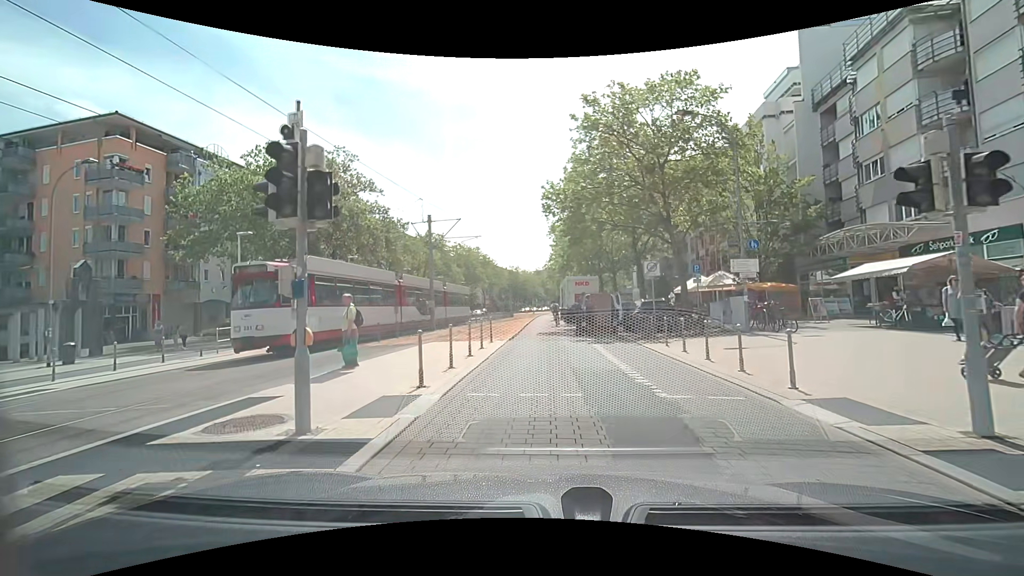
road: tertiary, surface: paving_stones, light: Day
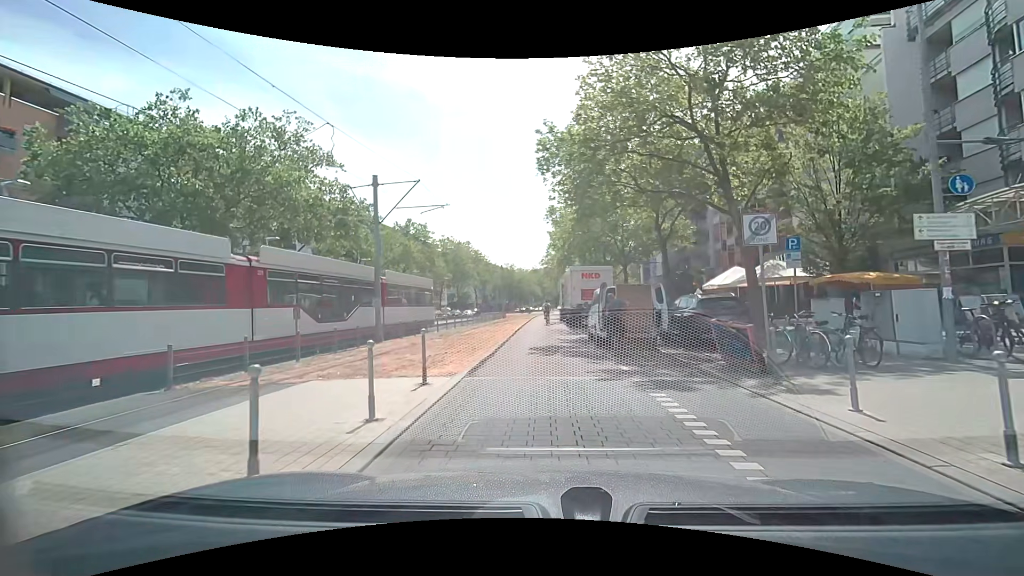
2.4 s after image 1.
(0.0, +9.7) m; -1°
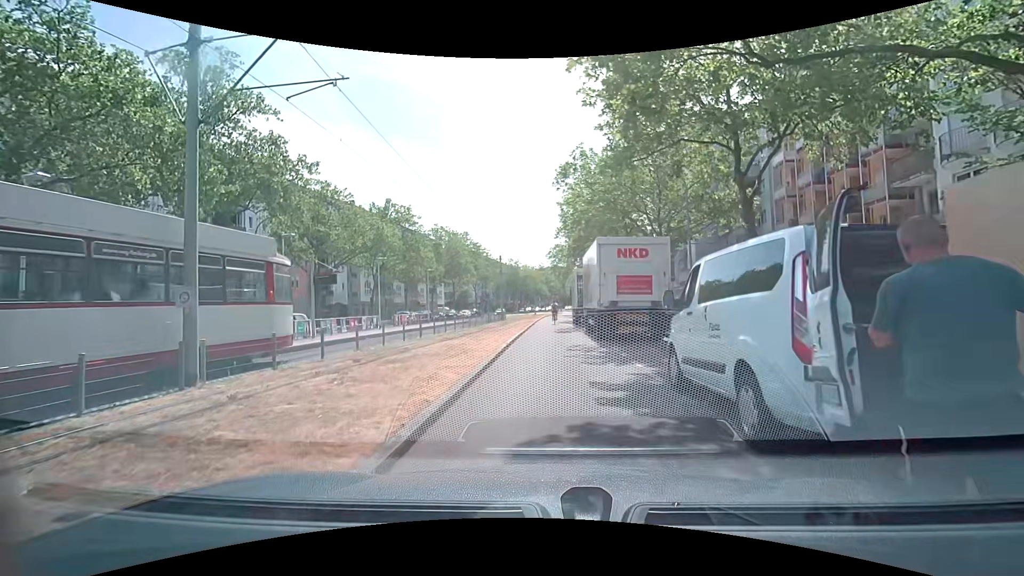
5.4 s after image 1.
(+0.1, +12.1) m; +1°
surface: asphalt
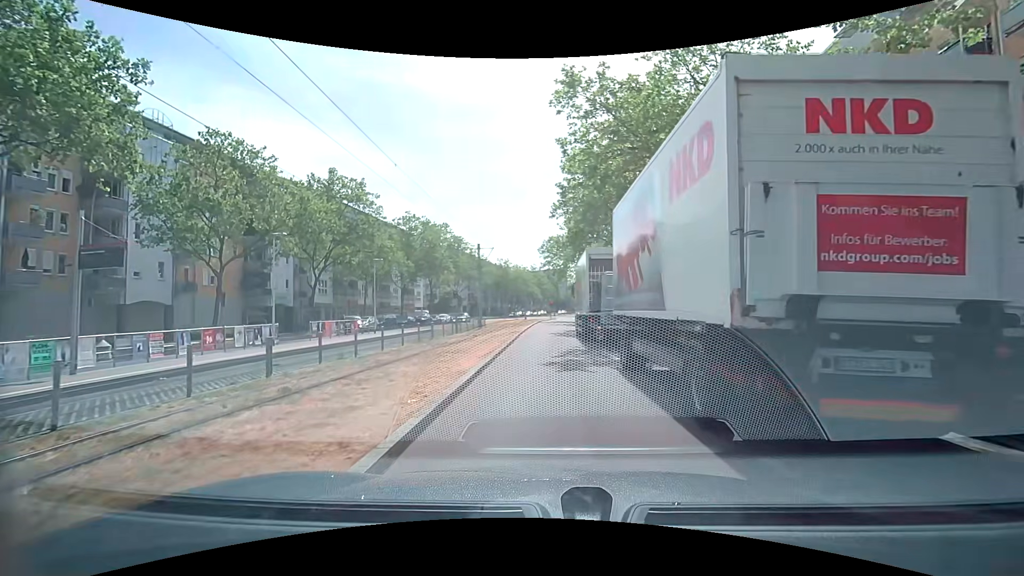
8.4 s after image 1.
(-0.3, +13.4) m; 0°
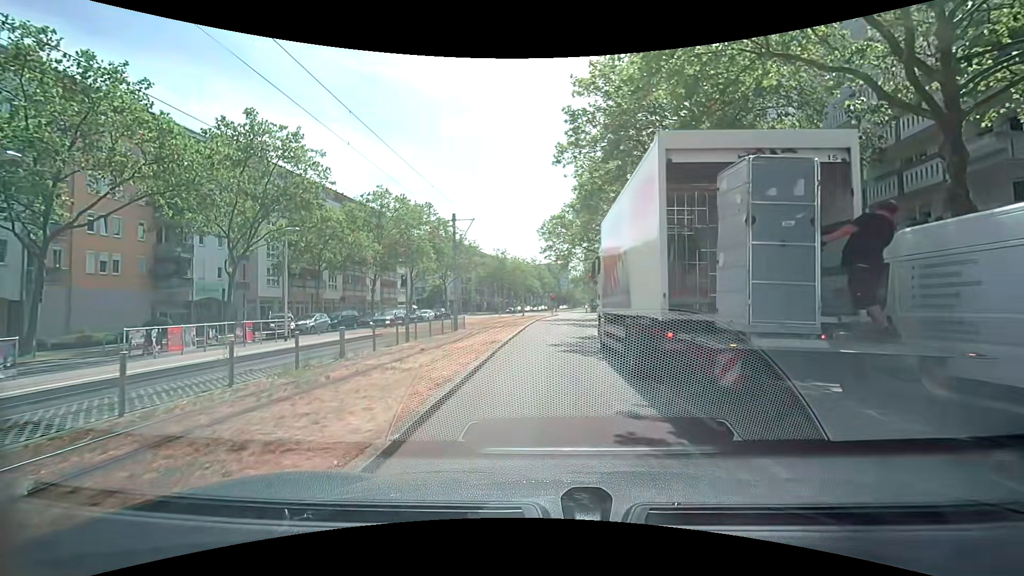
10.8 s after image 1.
(+0.1, +12.1) m; +2°
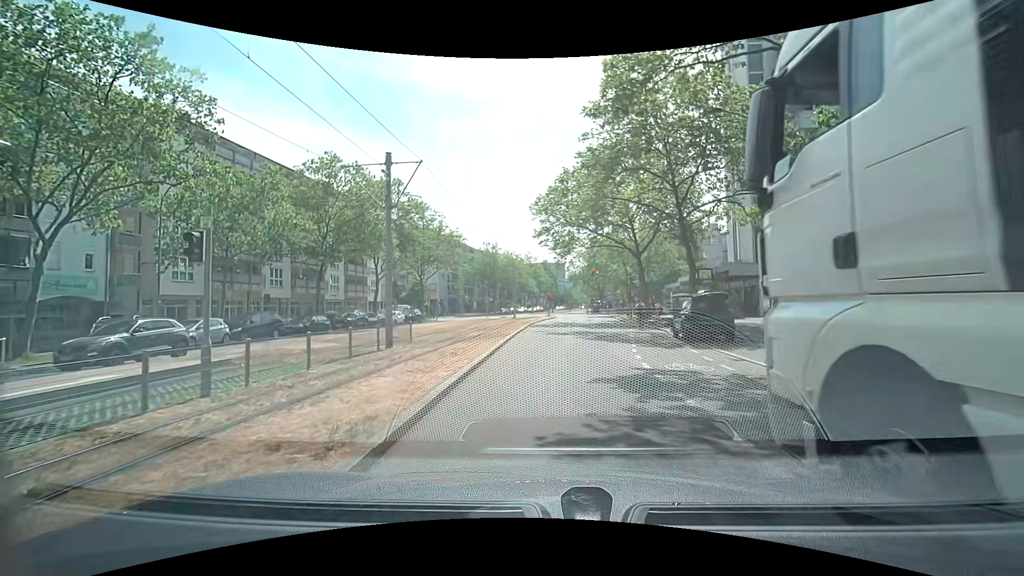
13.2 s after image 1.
(-0.2, +12.7) m; -2°
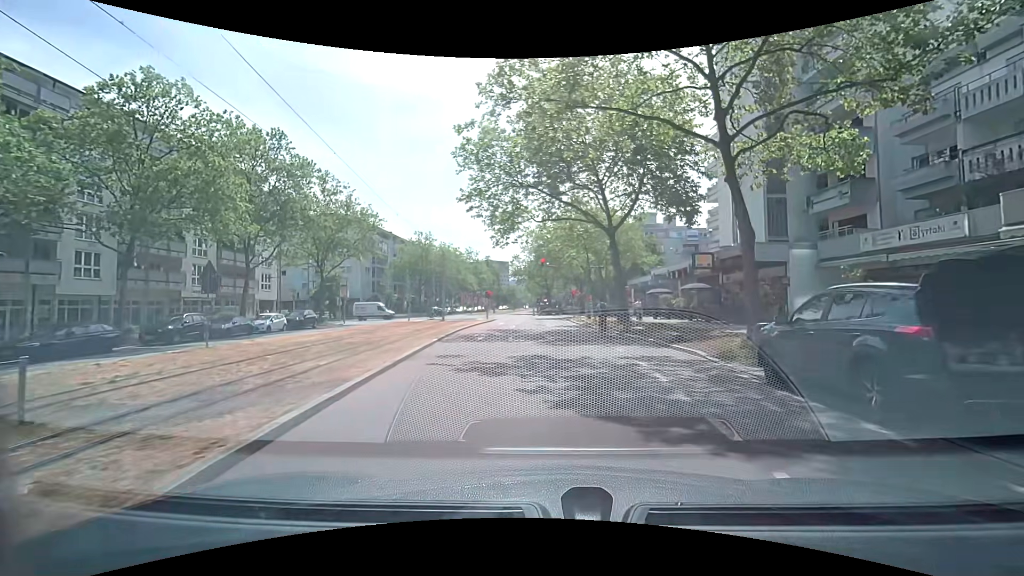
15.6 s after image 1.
(+0.5, +14.0) m; +5°
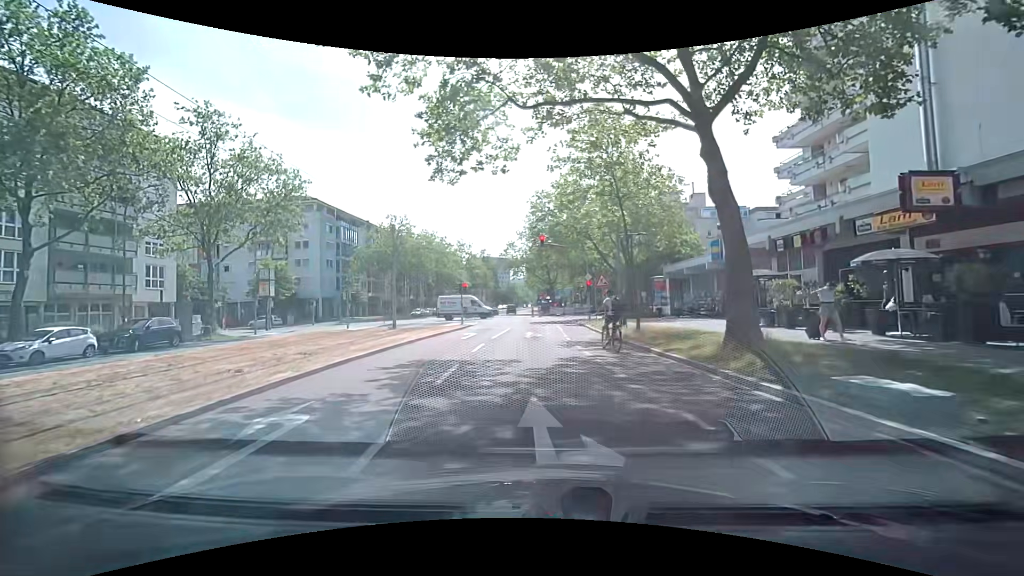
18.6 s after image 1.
(+0.6, +17.6) m; +1°
